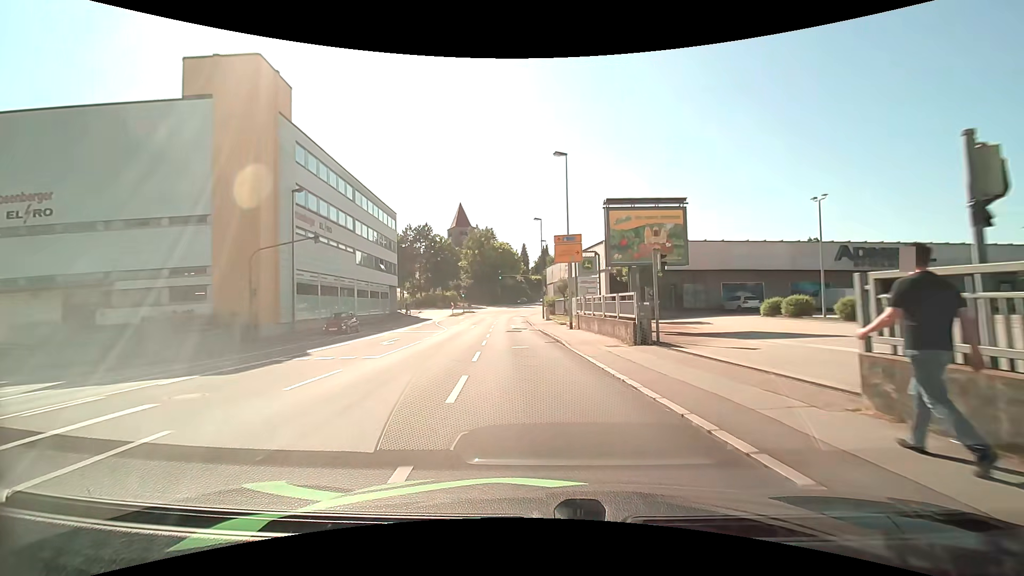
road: tertiary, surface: asphalt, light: Day
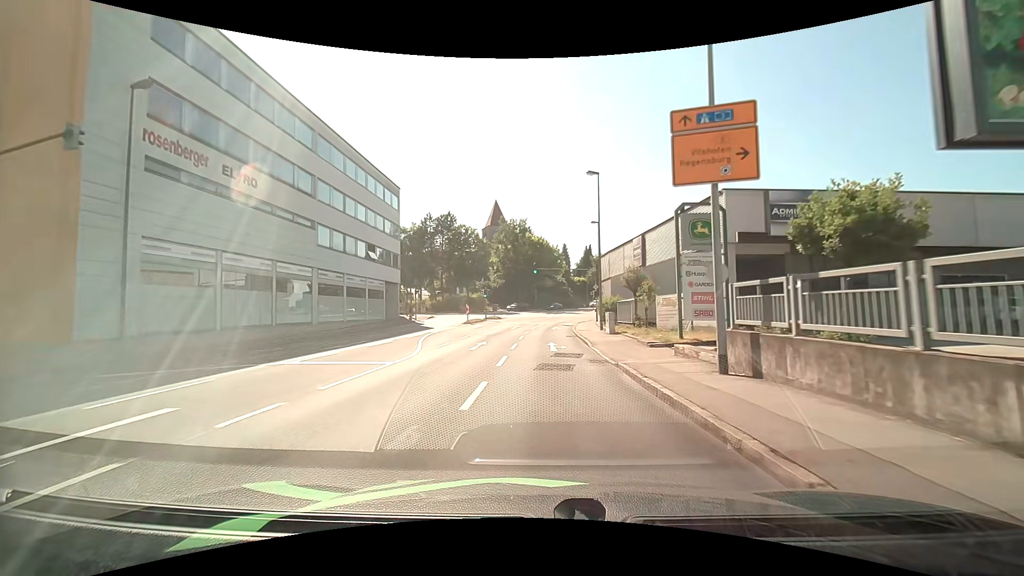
(-0.8, +18.4) m; -4°
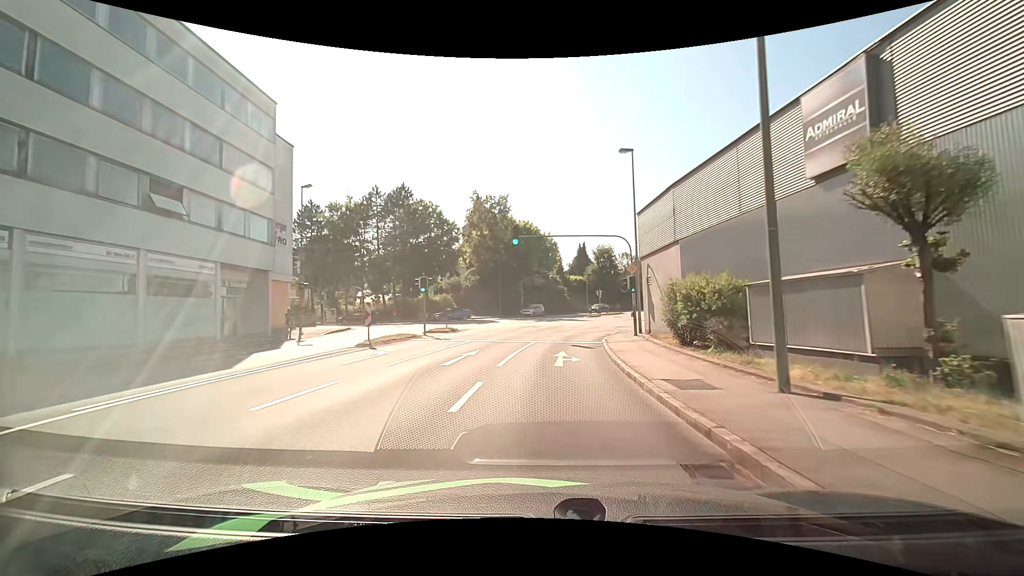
(+0.1, +24.1) m; +1°
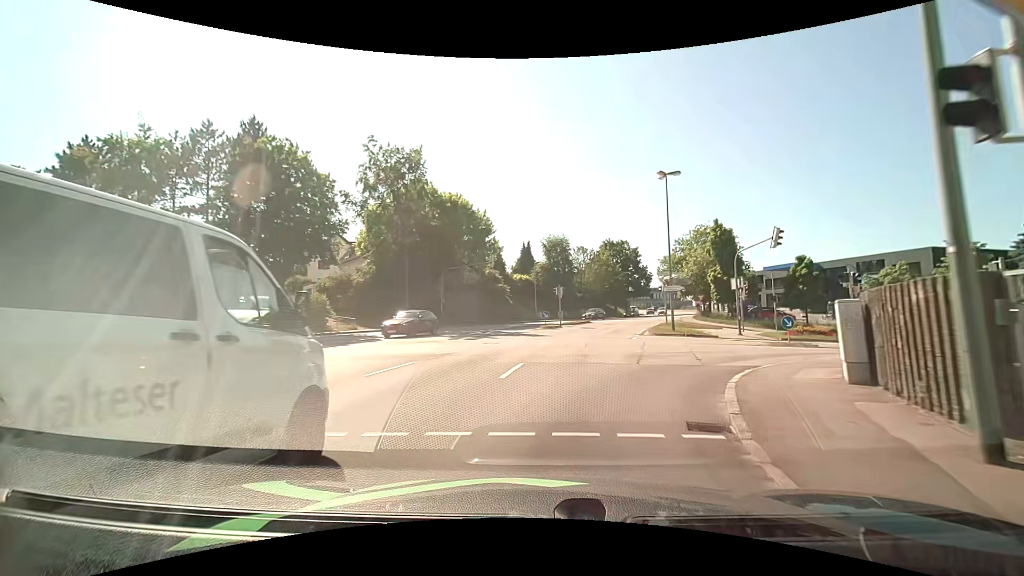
(+0.7, +23.2) m; +5°
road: tertiary_link
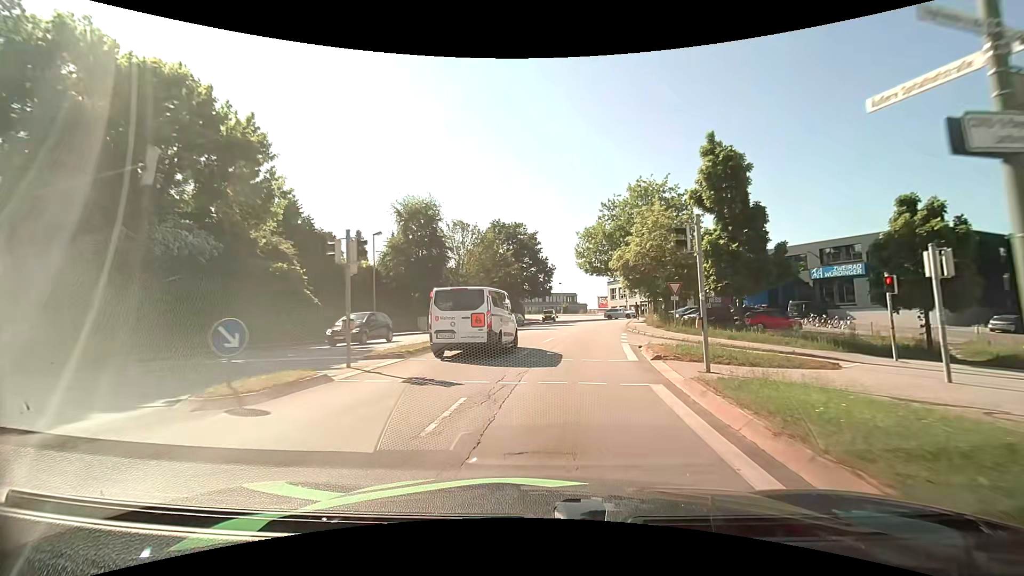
(+4.1, +28.5) m; +15°
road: tertiary
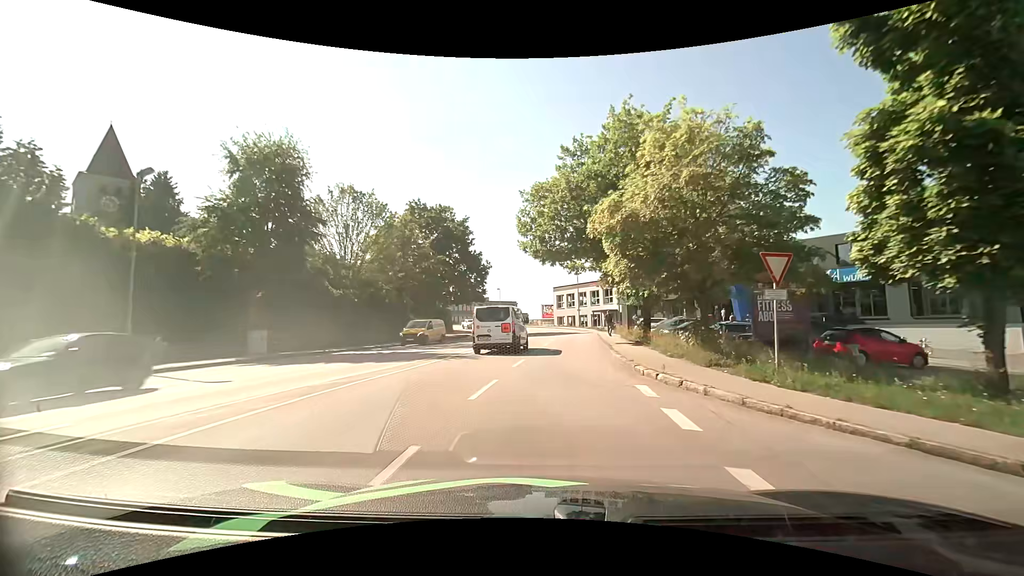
(+0.9, +17.9) m; +6°
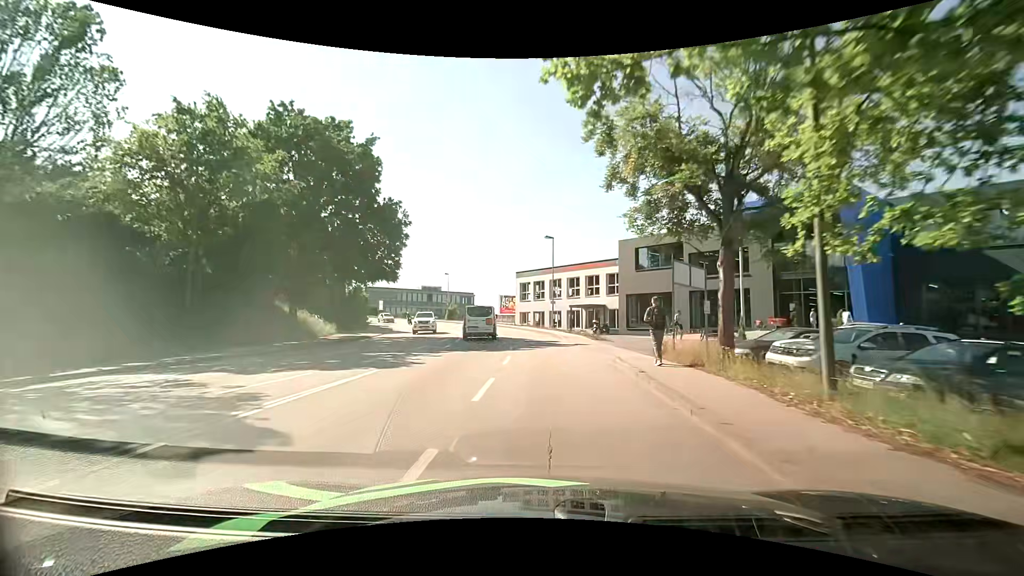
(+1.2, +24.2) m; +4°
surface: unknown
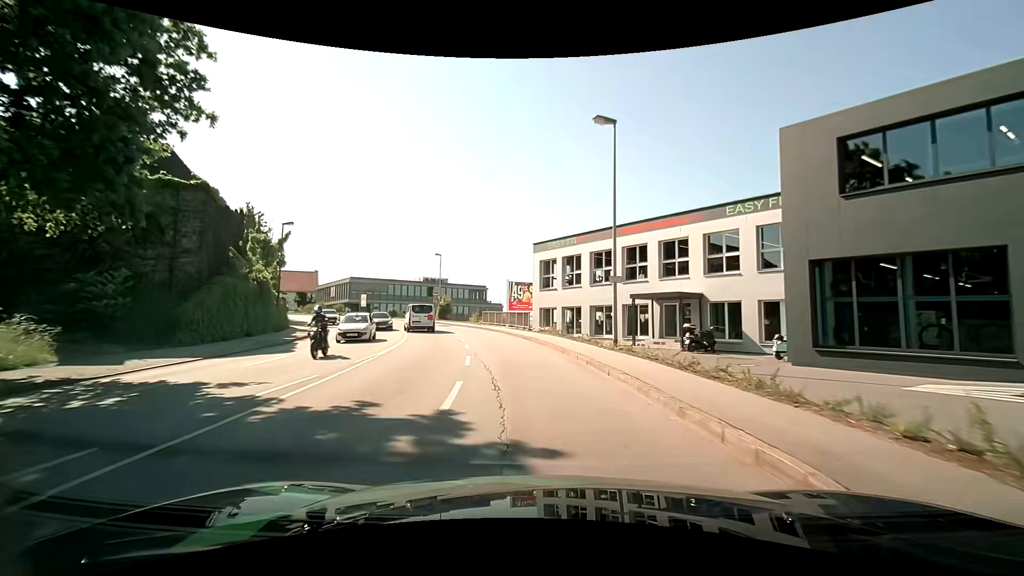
(-0.2, +25.2) m; -2°
(0, +10) (-1, +20) (-3, +30) (-6, +39) (-10, +49) (-14, +57) (-20, +66) (-26, +74) (-33, +81) (-41, +87) m
